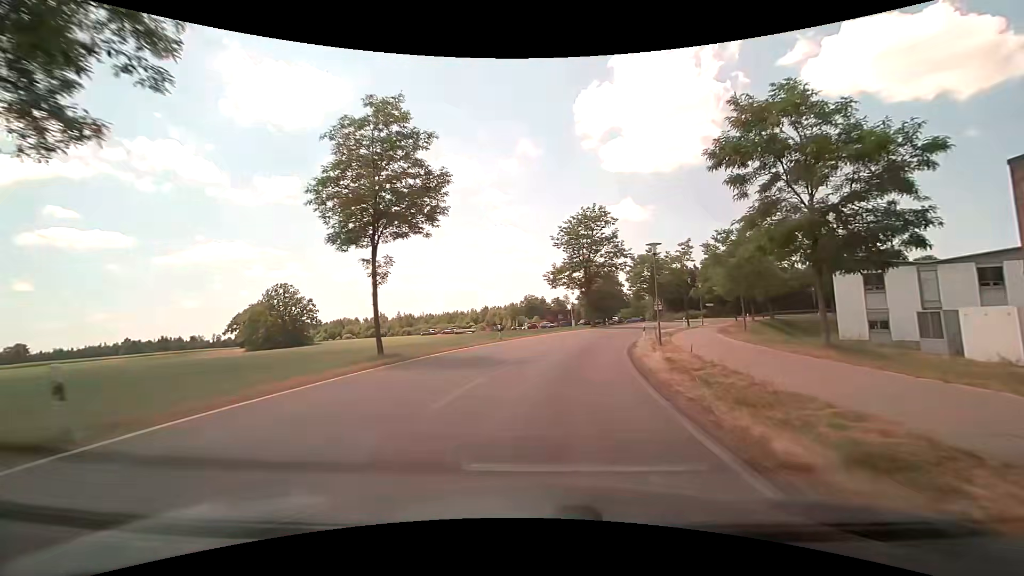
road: tertiary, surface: asphalt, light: Day
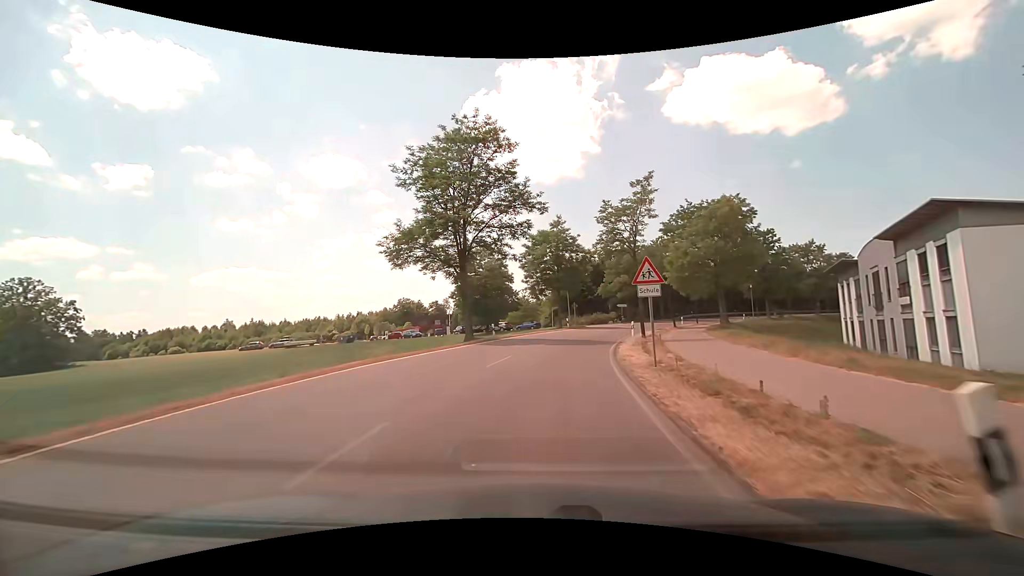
(+3.2, +27.4) m; +13°
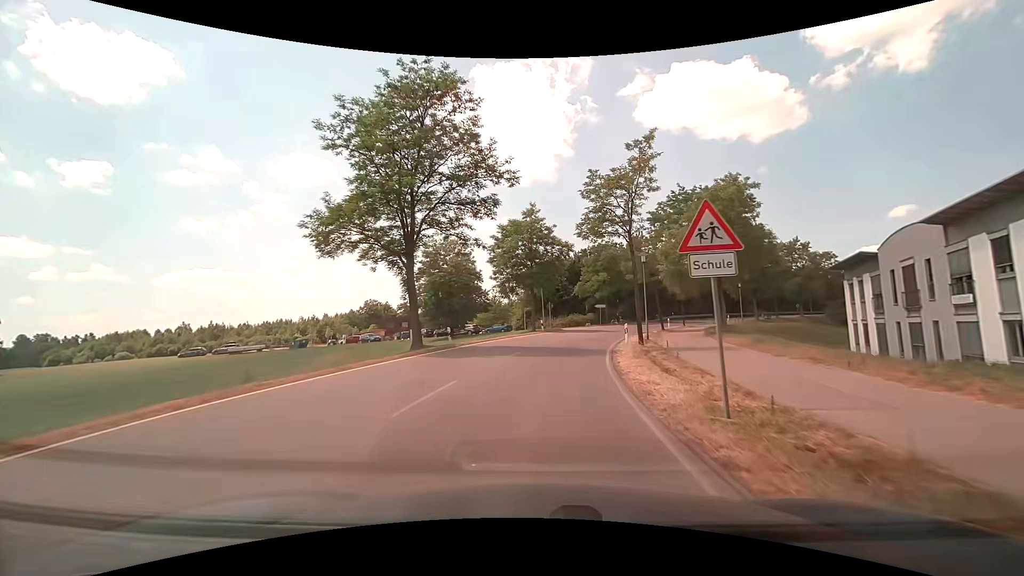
(+0.2, +6.7) m; +3°
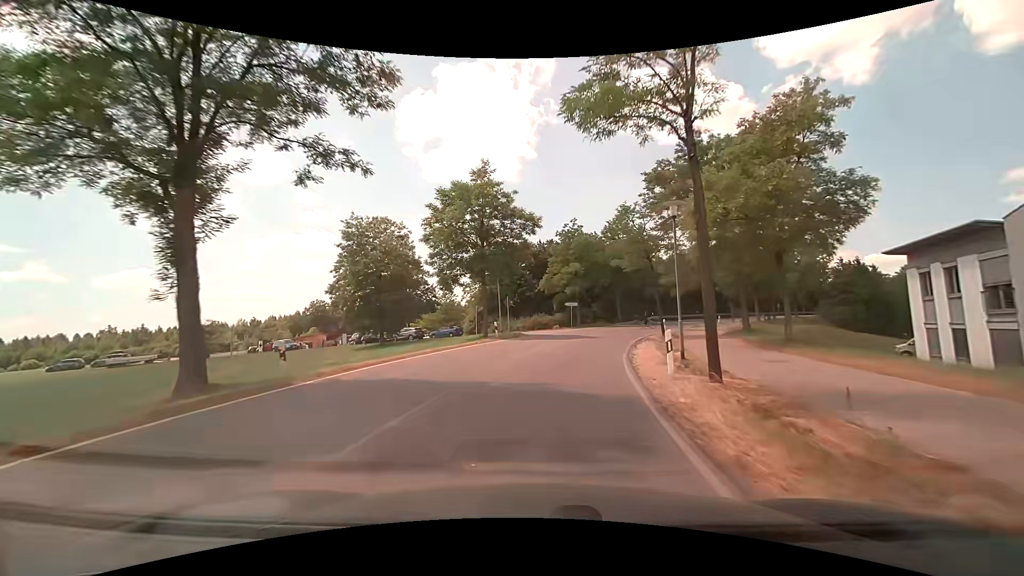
(+0.6, +13.2) m; +4°
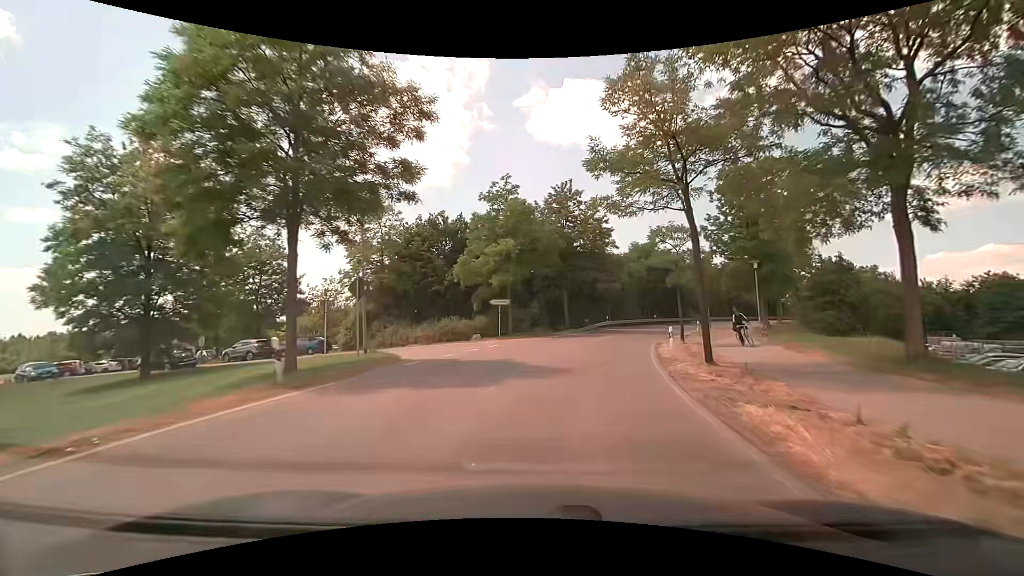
(+1.2, +19.1) m; +8°
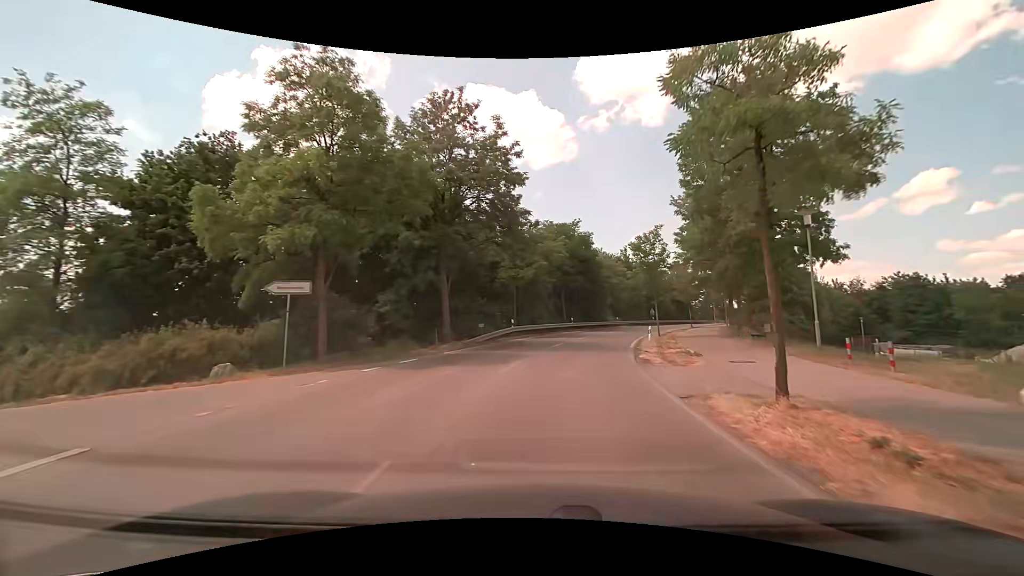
(+1.7, +18.5) m; +10°
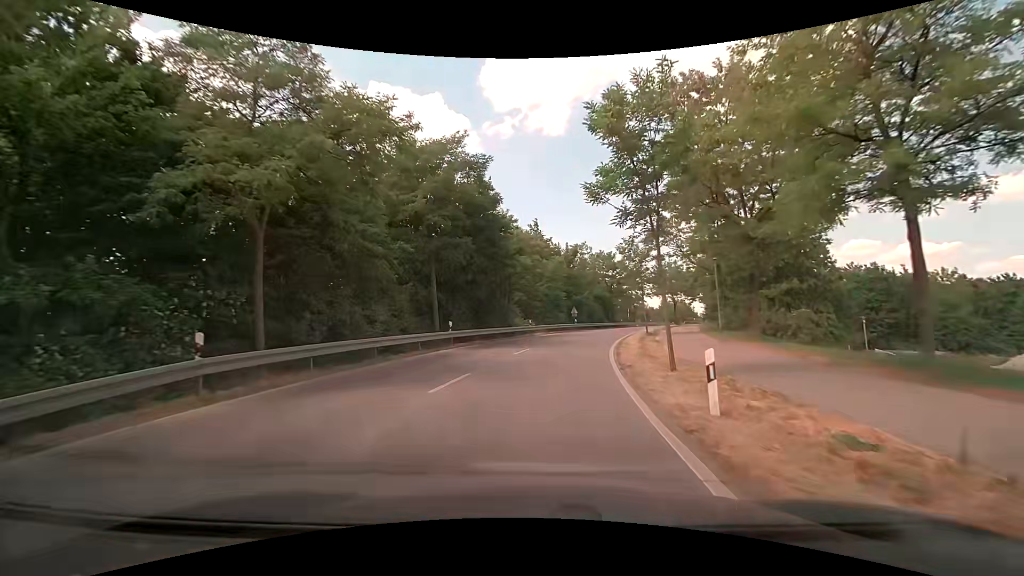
(+3.4, +23.7) m; +12°
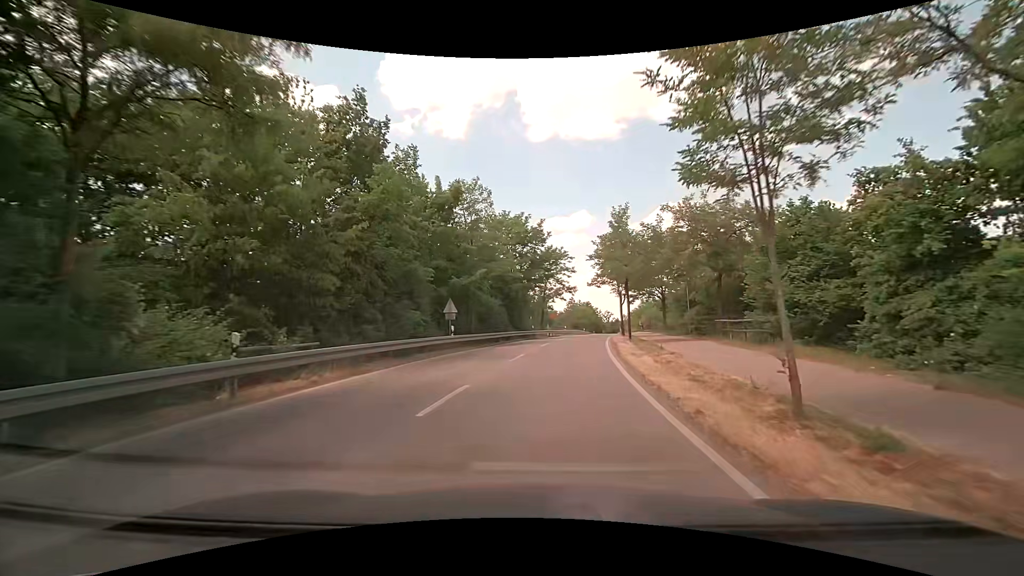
(+3.0, +30.5) m; +12°
(0, +10) (+1, +20) (+3, +30) (+4, +40) (+6, +50) (+7, +60) (+9, +69) (+11, +79) (+13, +89) (+15, +99) m
